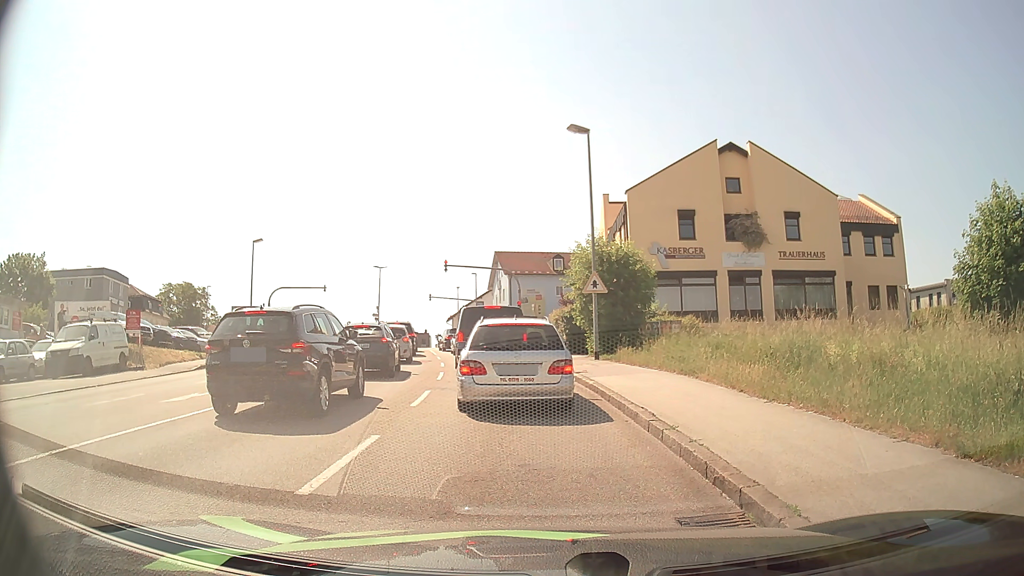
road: tertiary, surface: asphalt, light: Day
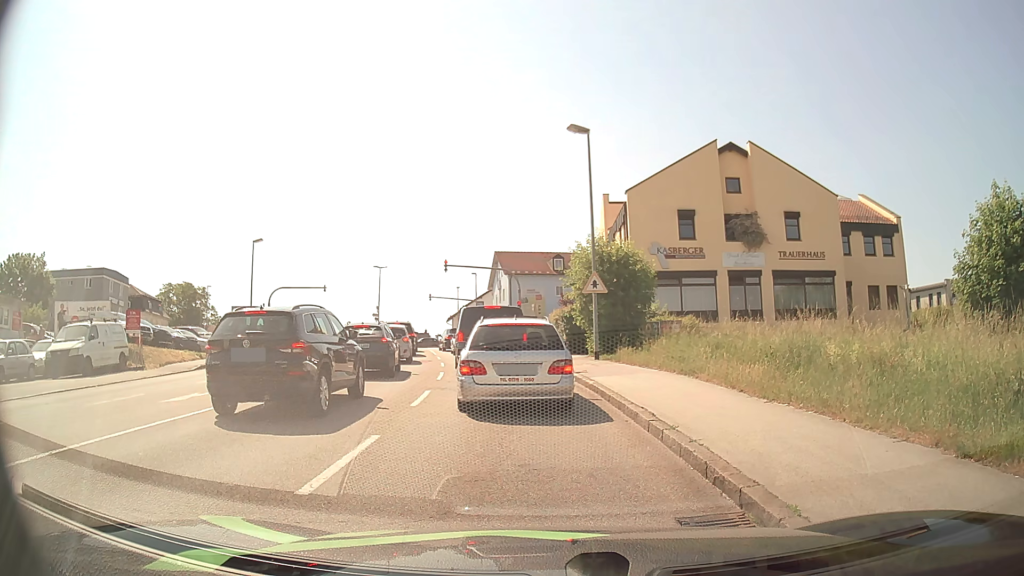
(0.0, 0.0) m; 0°
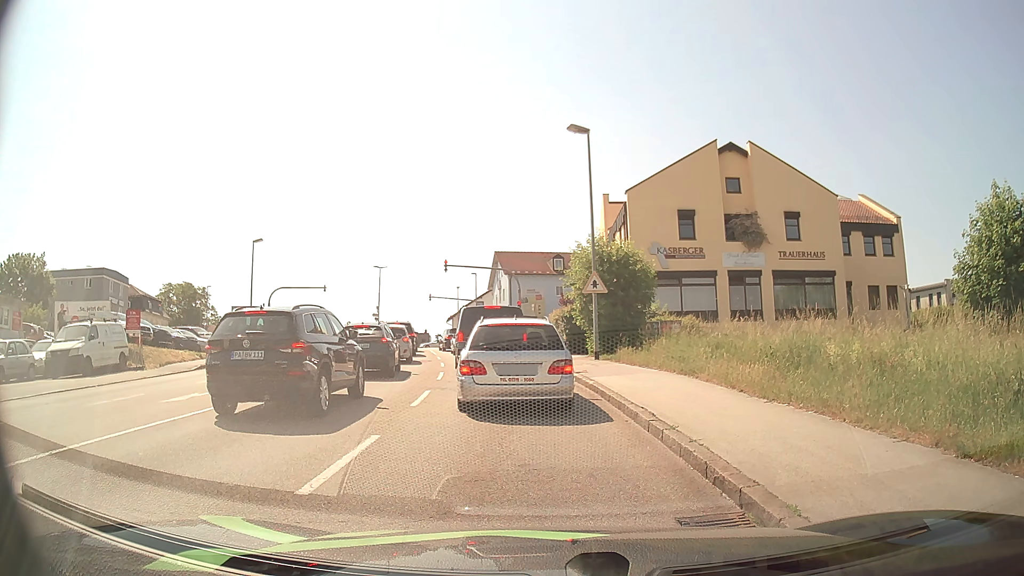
(0.0, 0.0) m; 0°
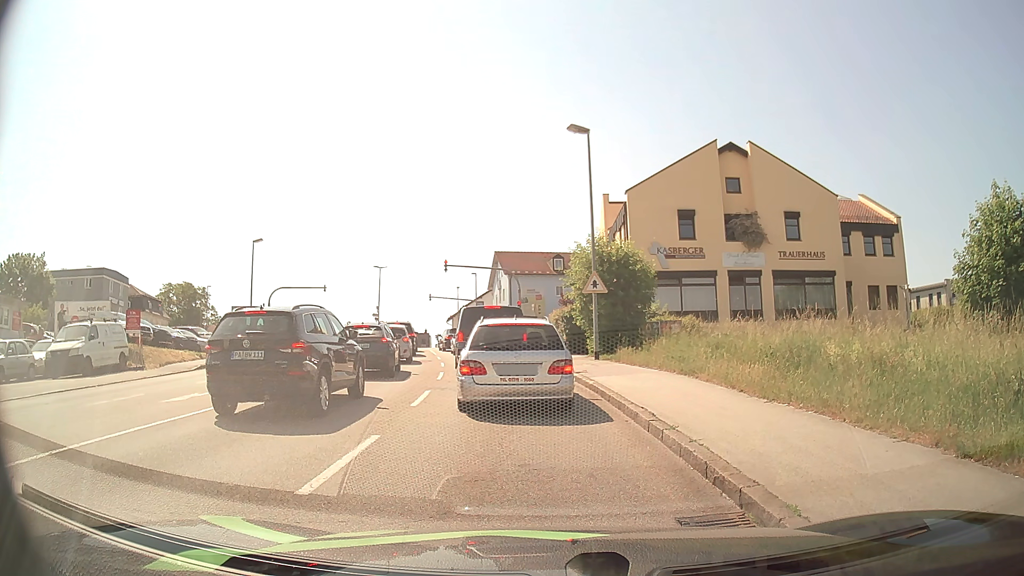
(0.0, 0.0) m; 0°
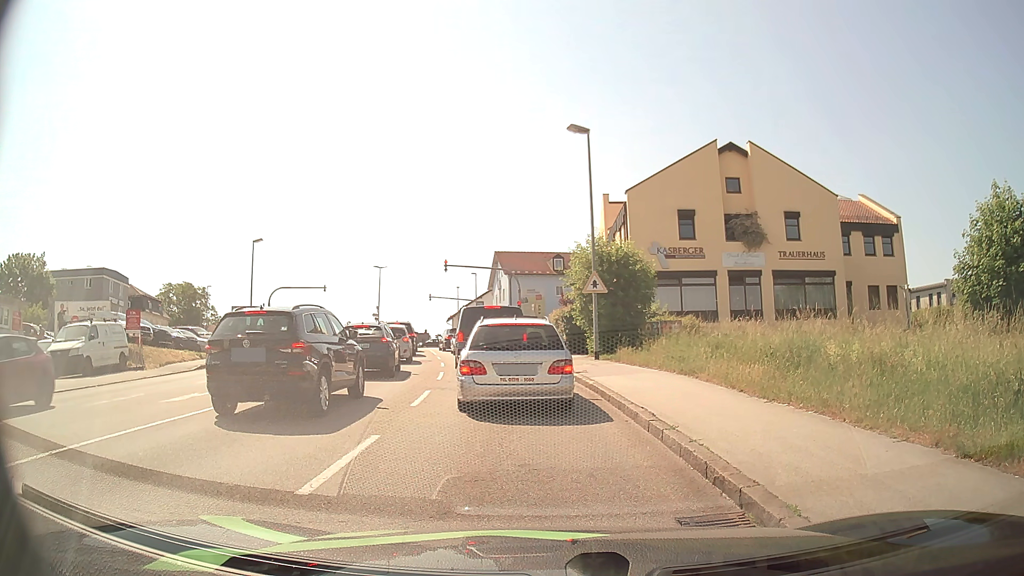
(0.0, 0.0) m; 0°
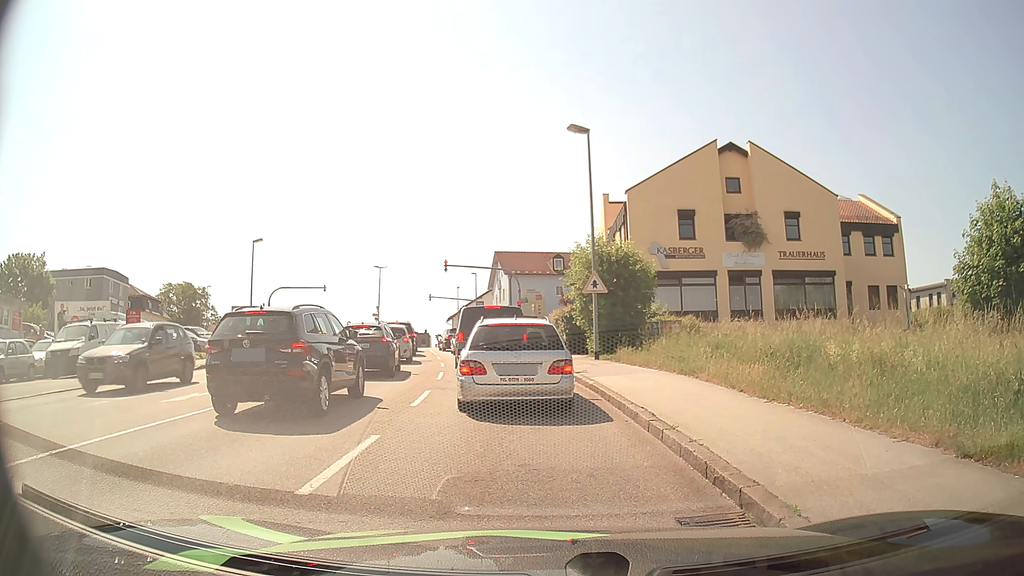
(0.0, 0.0) m; 0°
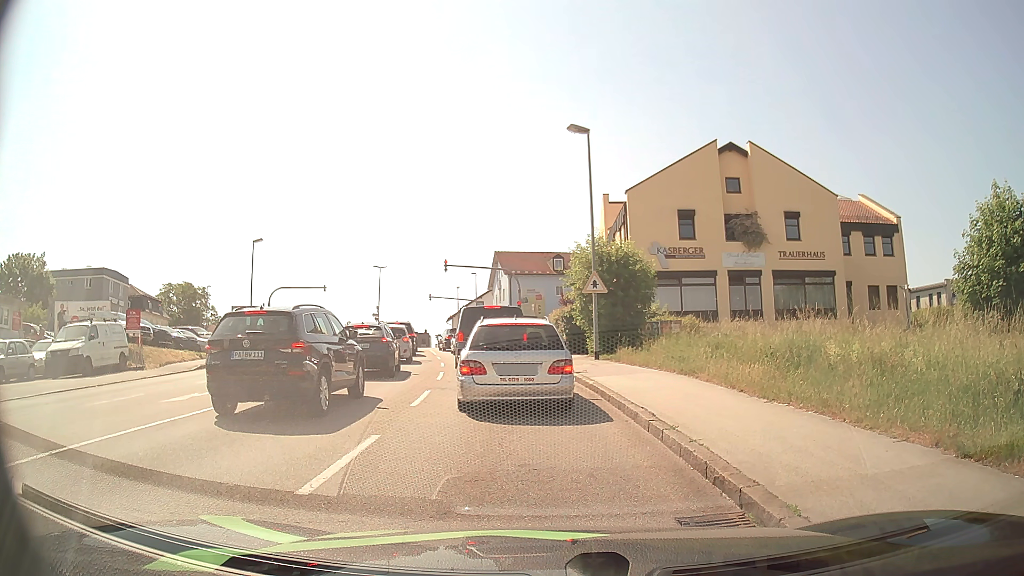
(0.0, 0.0) m; 0°
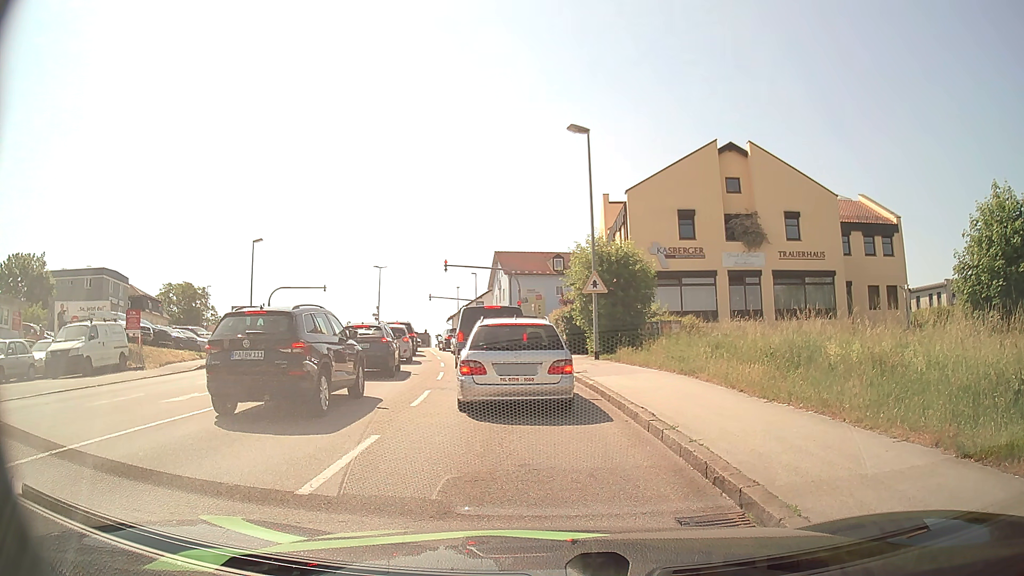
(0.0, 0.0) m; 0°
